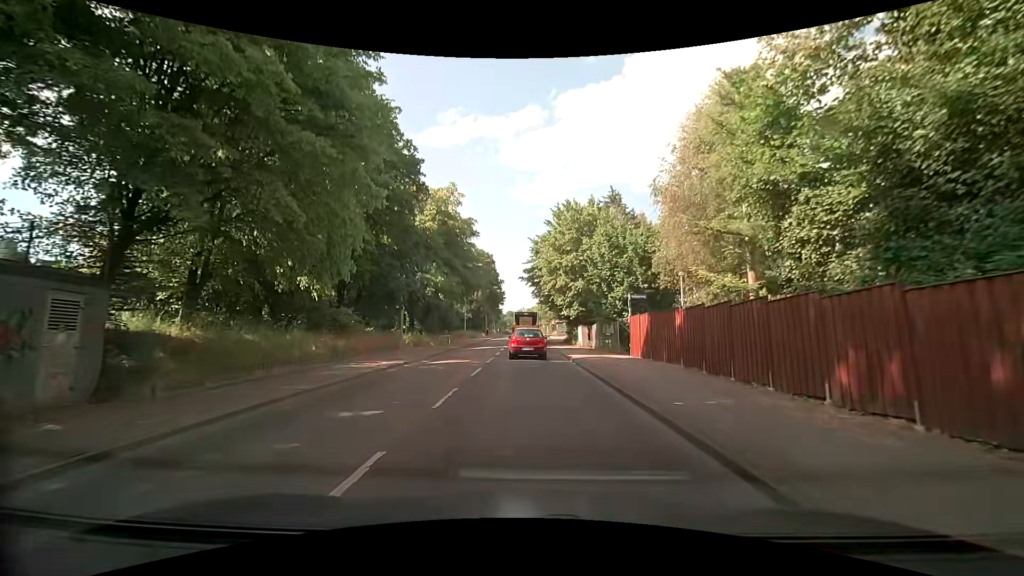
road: tertiary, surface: asphalt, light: Day
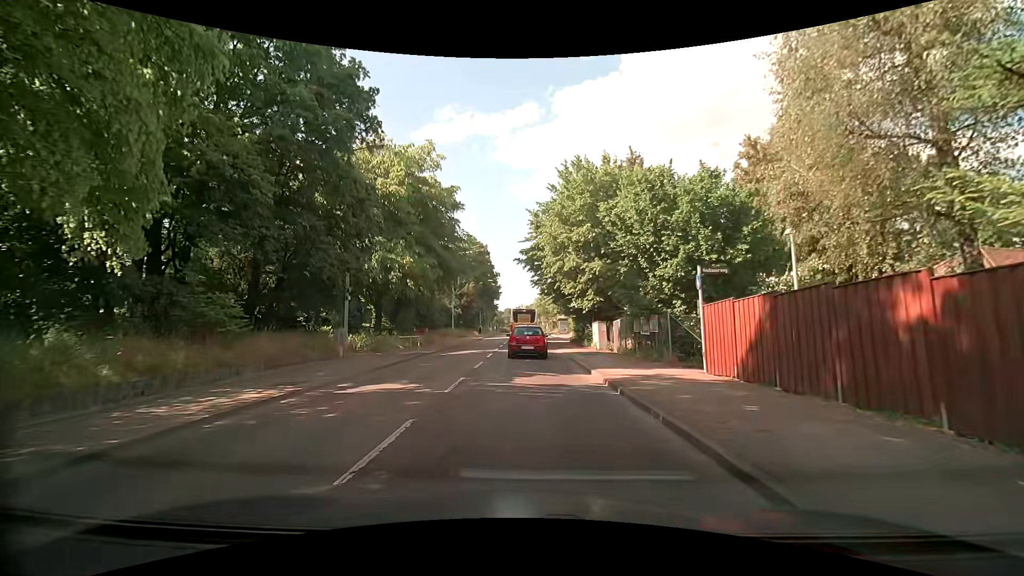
(0.0, +10.0) m; 0°
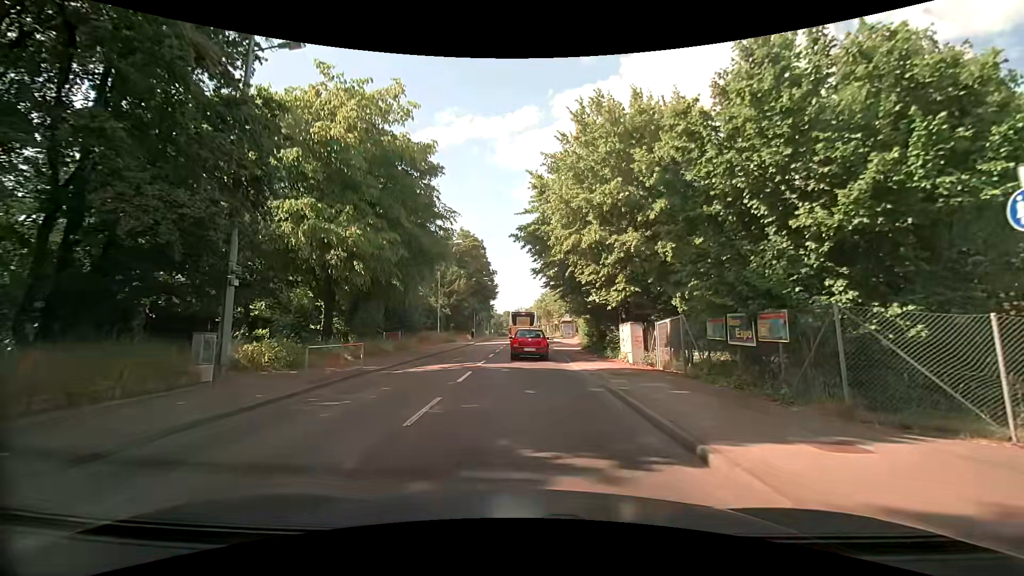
(0.0, +9.4) m; 0°
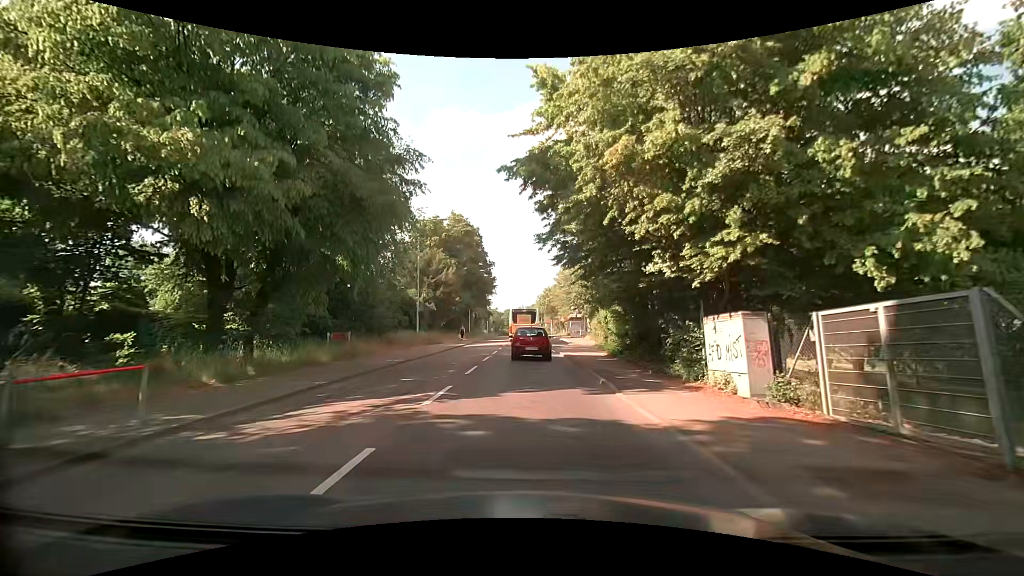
(0.0, +10.4) m; 0°
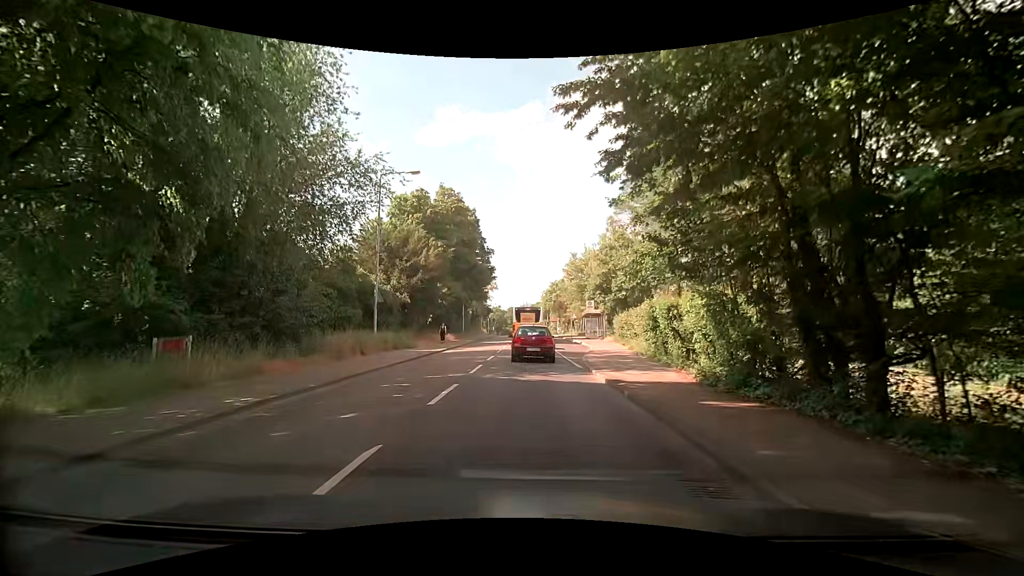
(0.0, +11.9) m; -2°
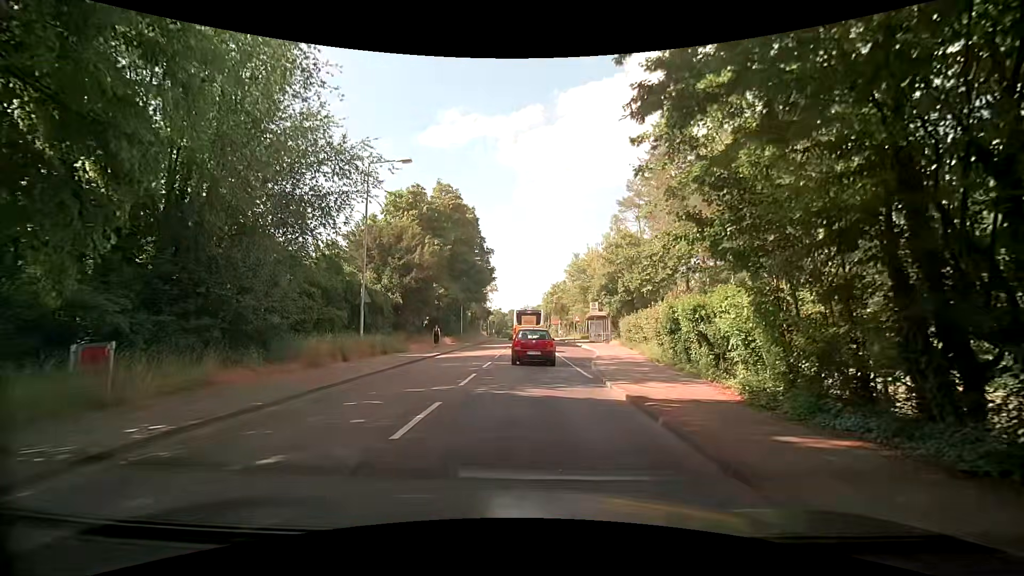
(0.0, +2.5) m; 0°
